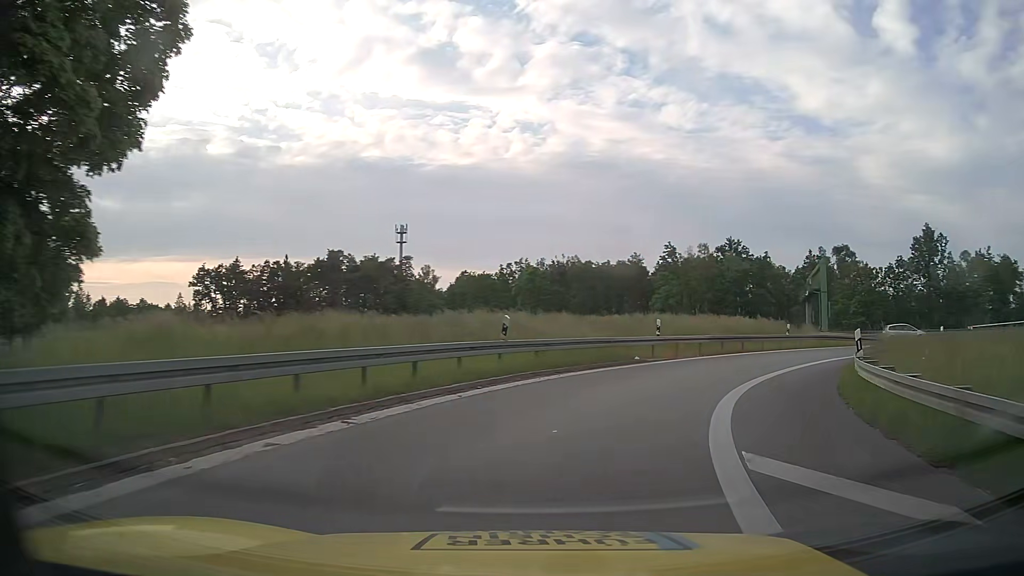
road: motorway_link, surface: asphalt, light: Day
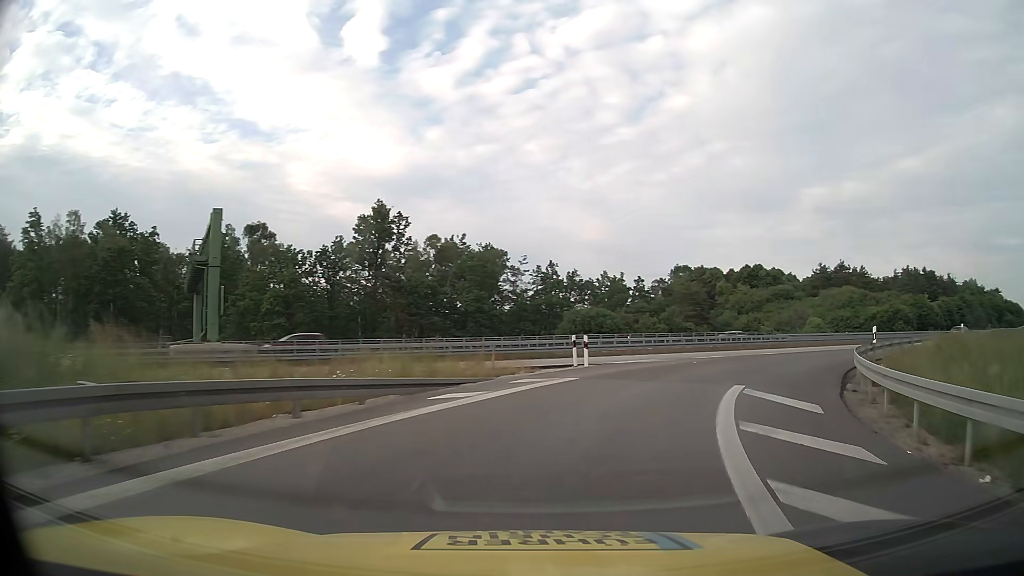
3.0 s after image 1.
(+14.3, +30.0) m; +50°
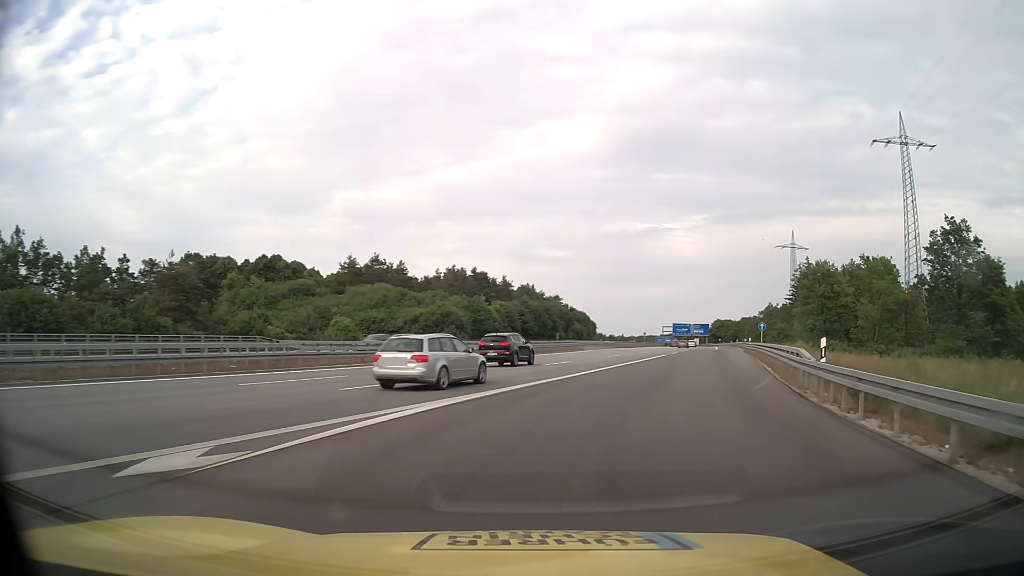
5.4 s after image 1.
(+10.2, +26.5) m; +41°
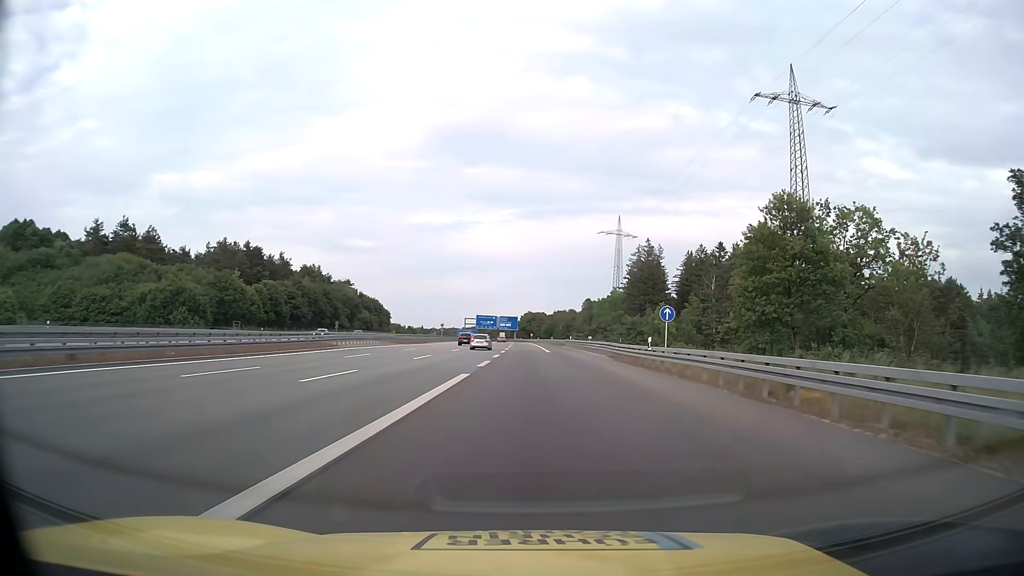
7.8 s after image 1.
(+7.0, +34.2) m; +17°
(0, +10) (0, +20) (0, +30) (+1, +40) (+1, +50) (+1, +60) (+1, +70) (+1, +80) (+1, +90) (0, +100) m
